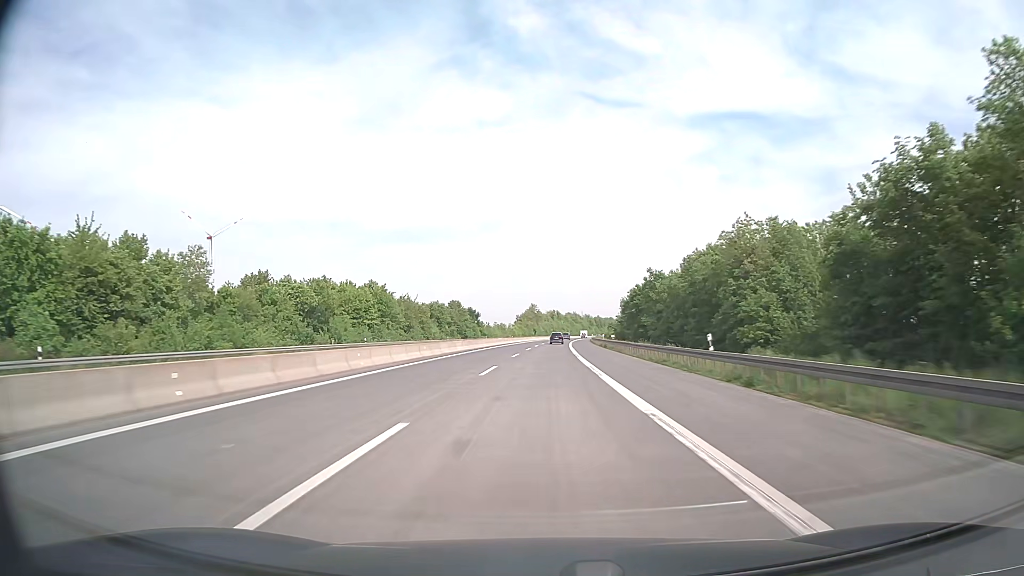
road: motorway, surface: asphalt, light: Day
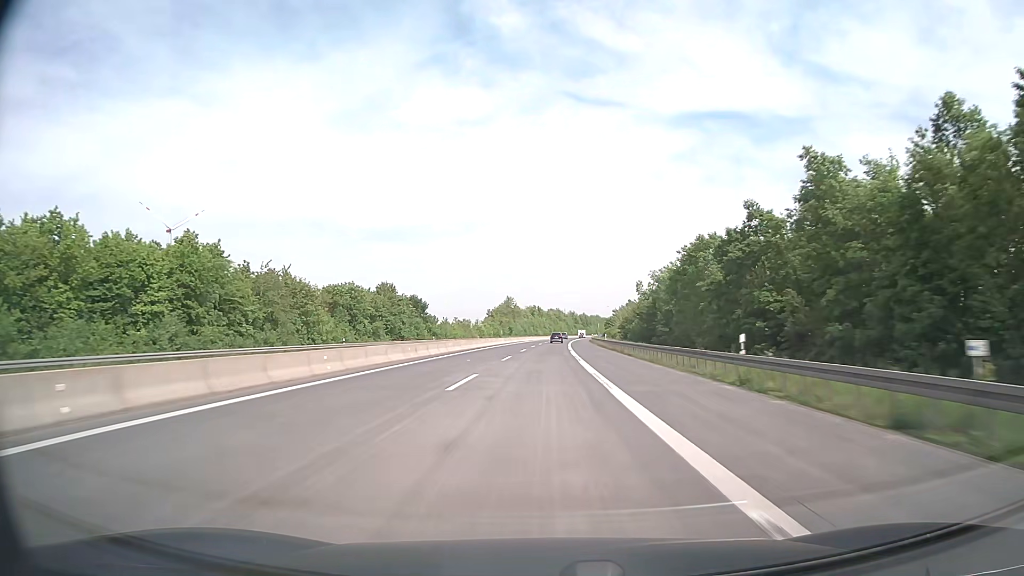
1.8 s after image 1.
(+0.9, +59.6) m; +2°
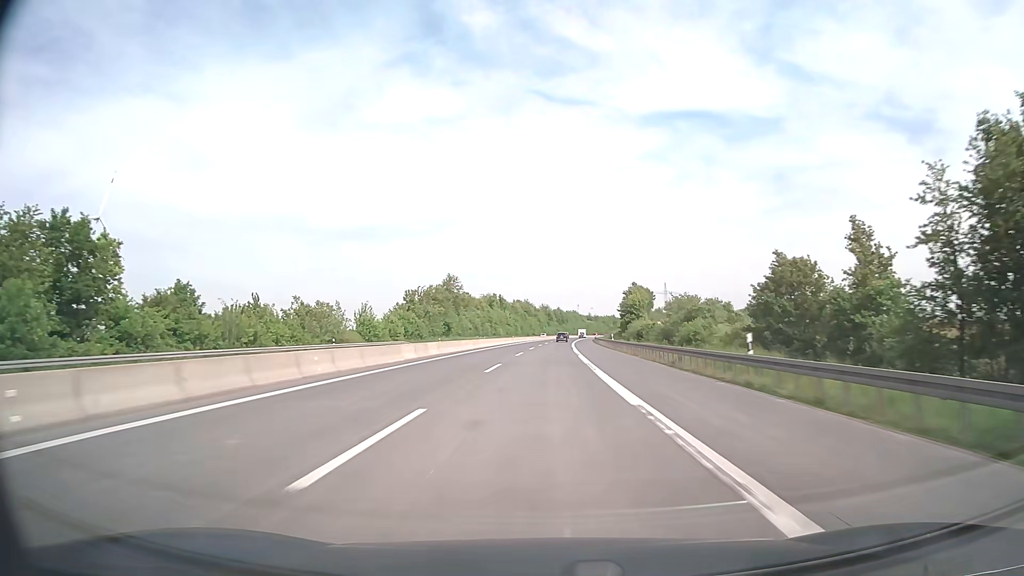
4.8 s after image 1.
(+2.2, +99.4) m; +3°
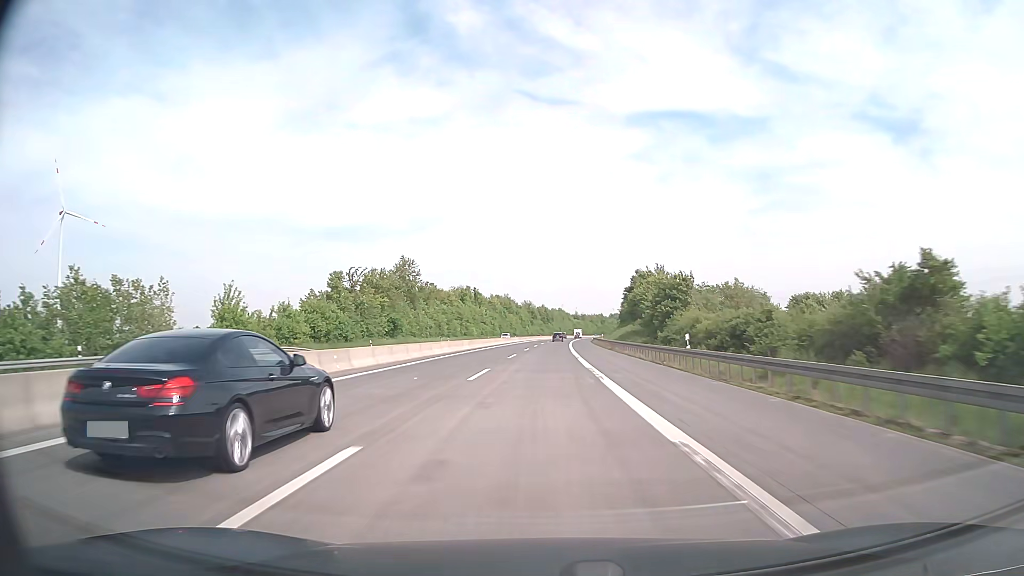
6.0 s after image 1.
(+0.5, +39.7) m; +1°
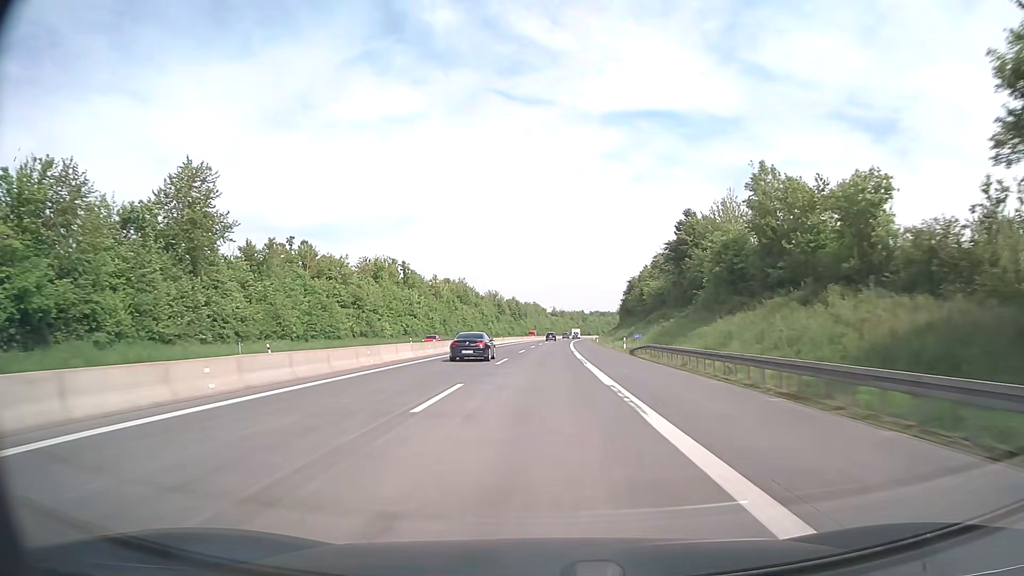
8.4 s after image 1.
(+1.5, +79.5) m; +2°
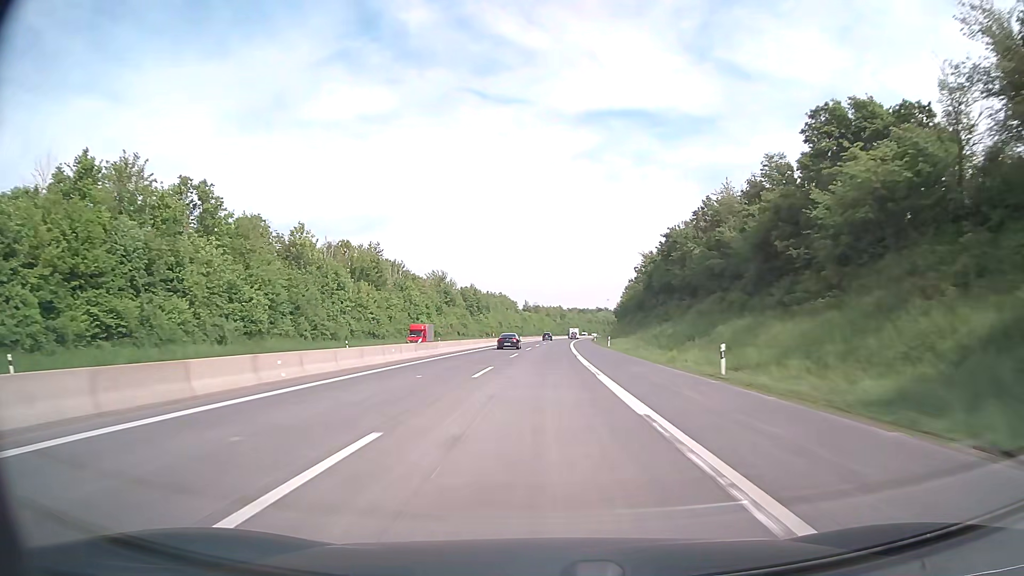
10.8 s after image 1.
(+1.7, +79.5) m; +2°
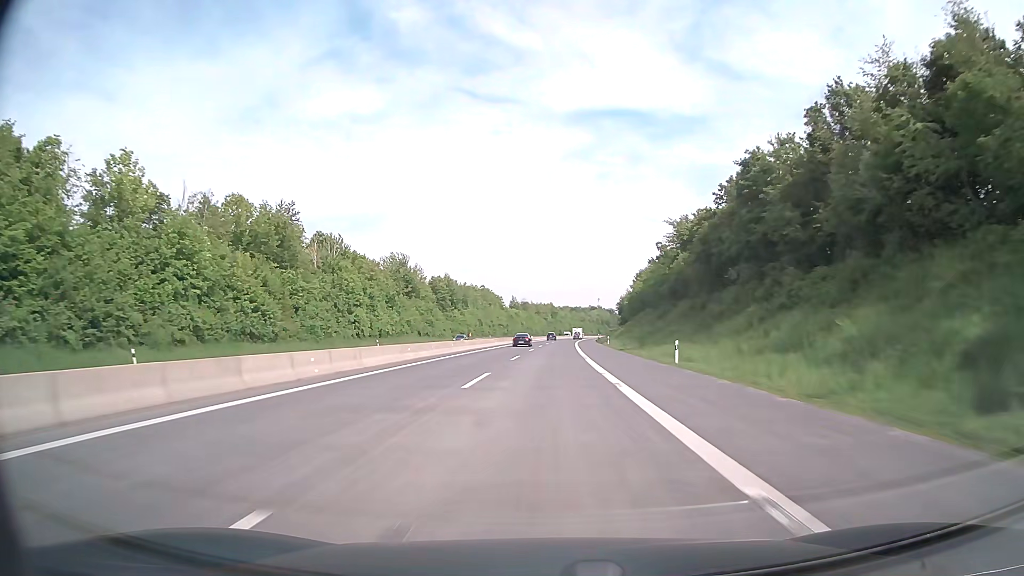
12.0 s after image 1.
(+0.2, +39.8) m; +1°
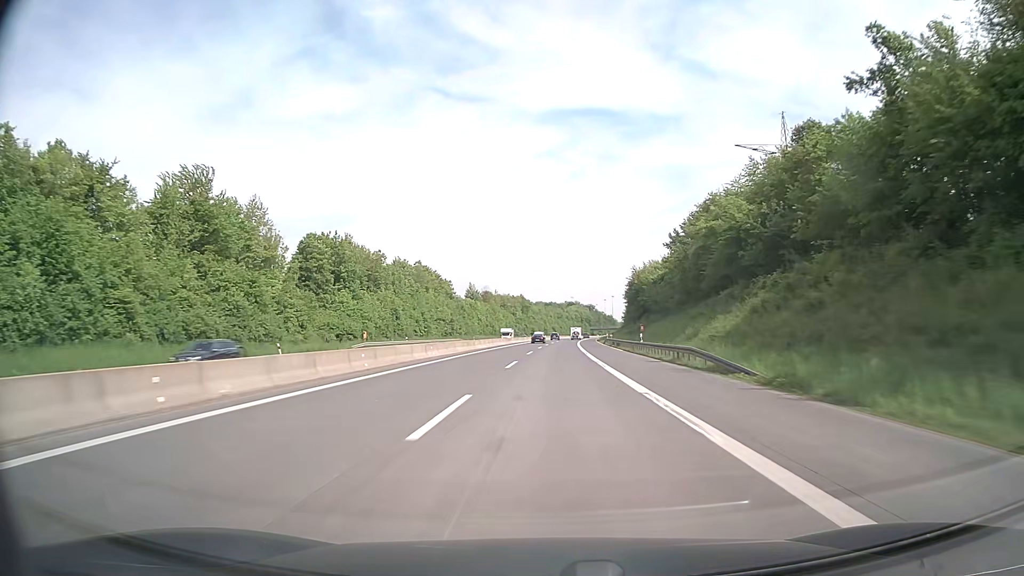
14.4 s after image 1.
(+1.6, +79.5) m; +2°
(0, +10) (0, +20) (0, +30) (0, +40) (+1, +50) (+1, +60) (+1, +70) (+2, +80) (+2, +90) (+3, +100) m
